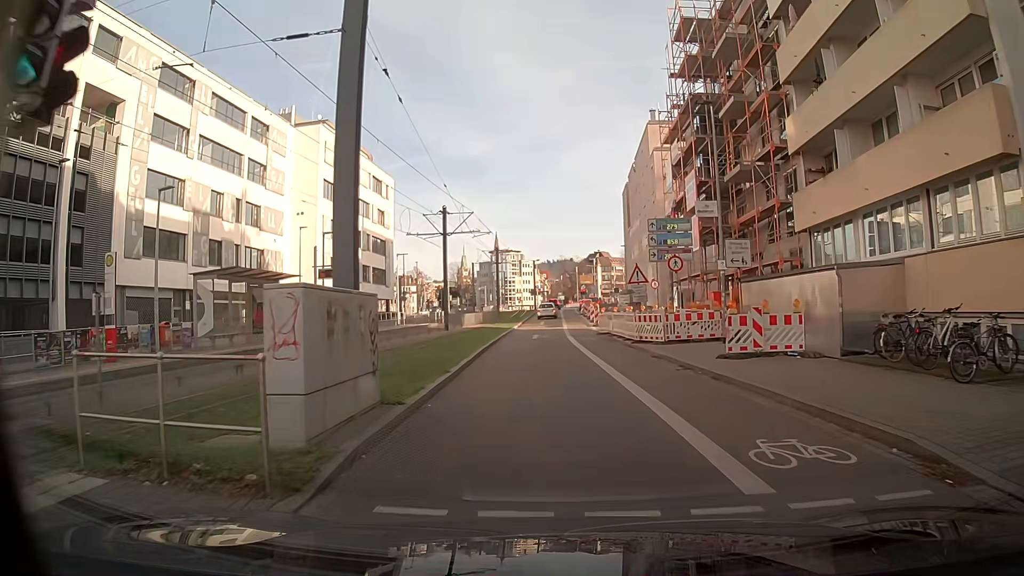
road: secondary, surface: asphalt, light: Day
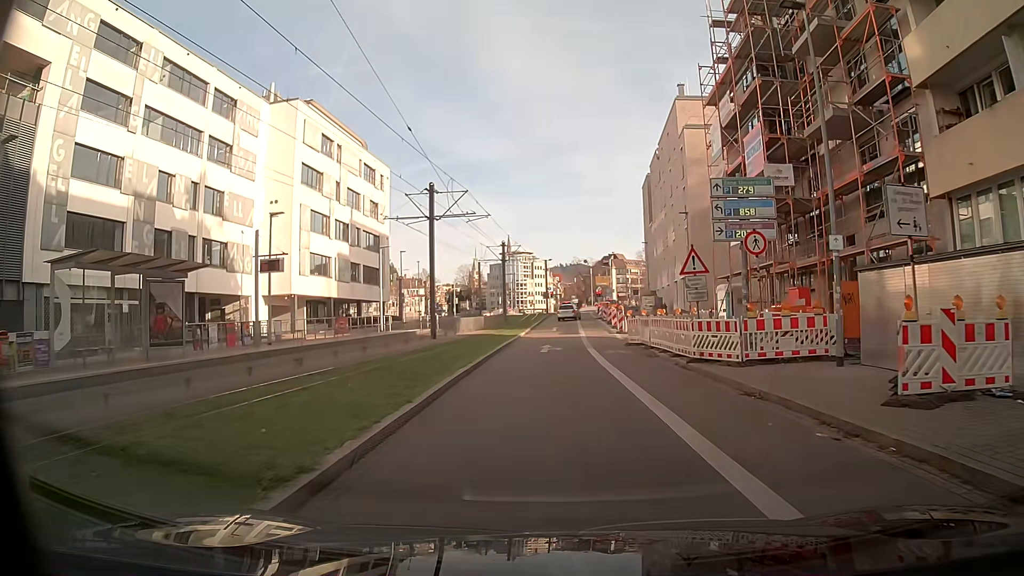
(-0.1, +8.4) m; -1°
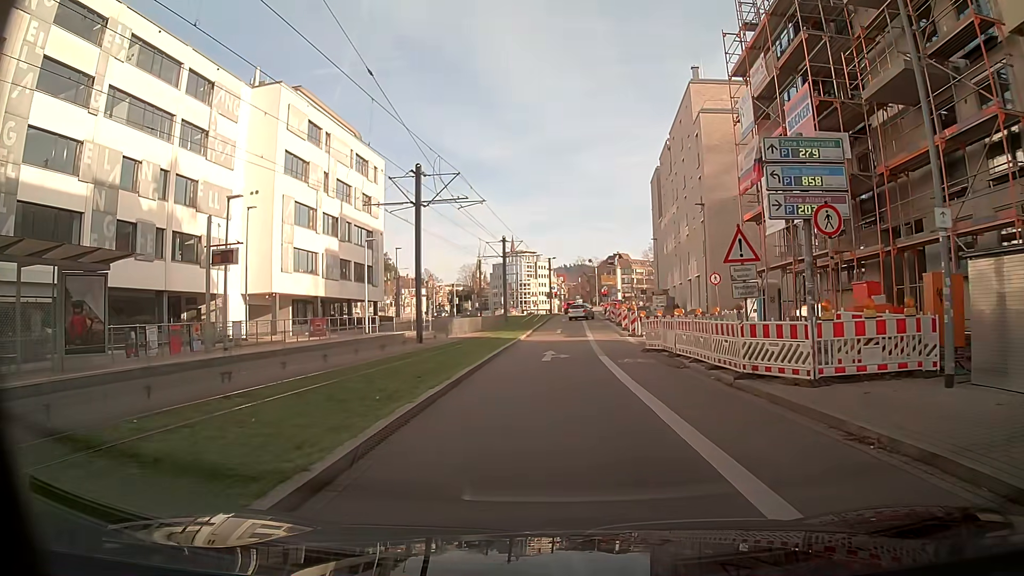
(0.0, +4.2) m; 0°
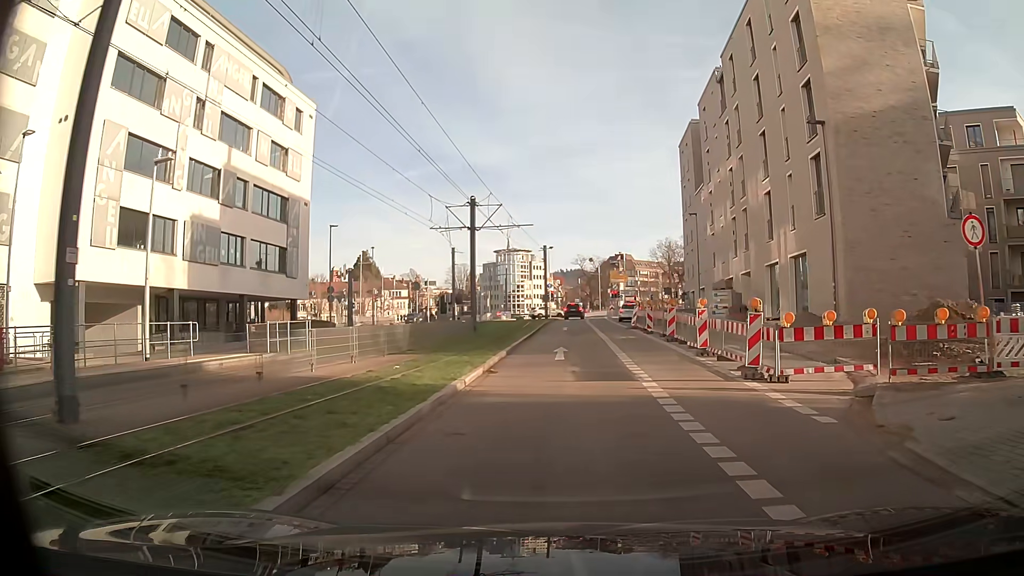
(+0.2, +21.1) m; +2°
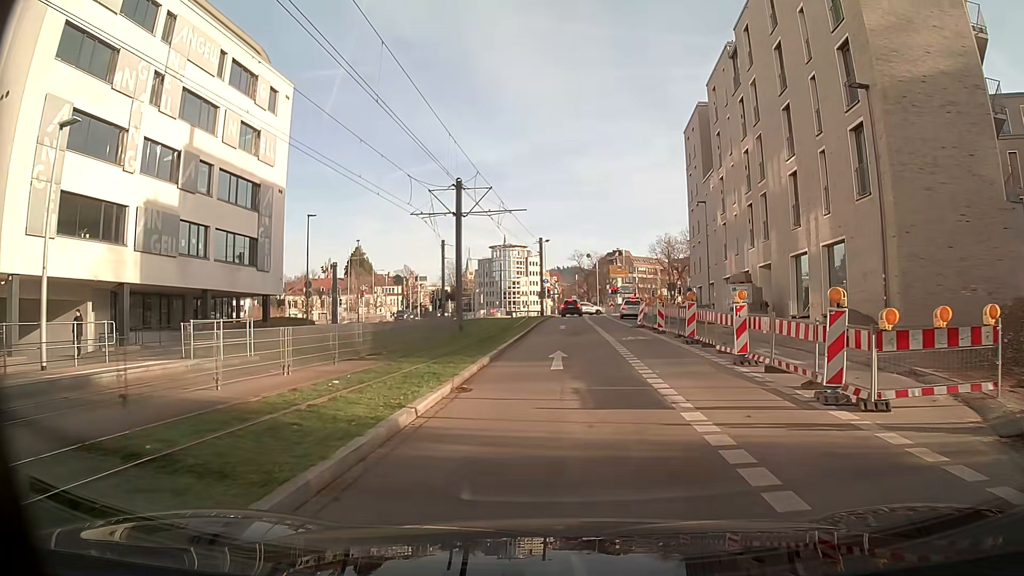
(0.0, +4.2) m; 0°
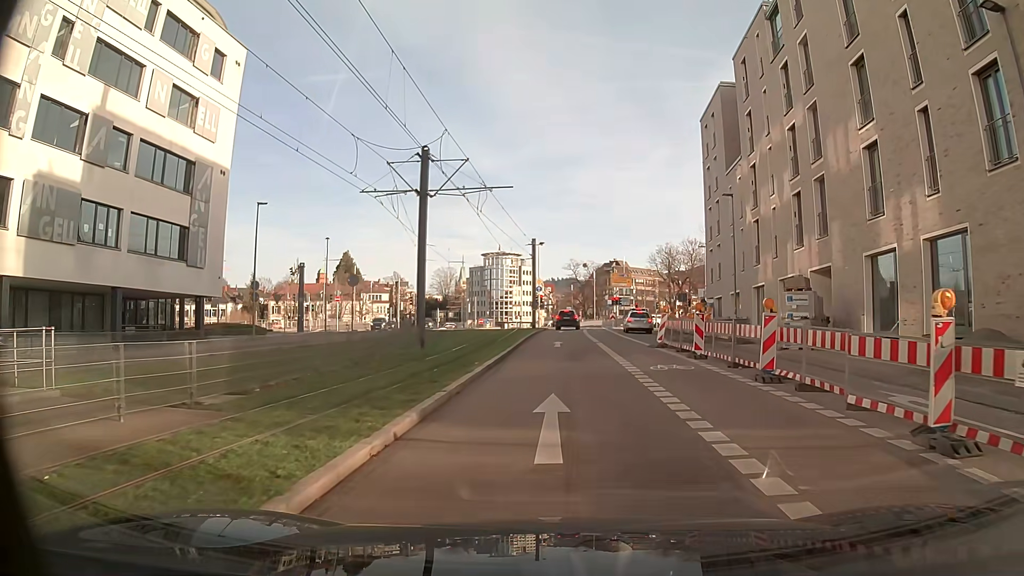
(-0.1, +8.0) m; 0°
(0, +10) (+1, +20) (+3, +30) (+5, +39) (+6, +49) (+8, +59) (+12, +68) (+17, +77) (+23, +84) (+30, +92) m
